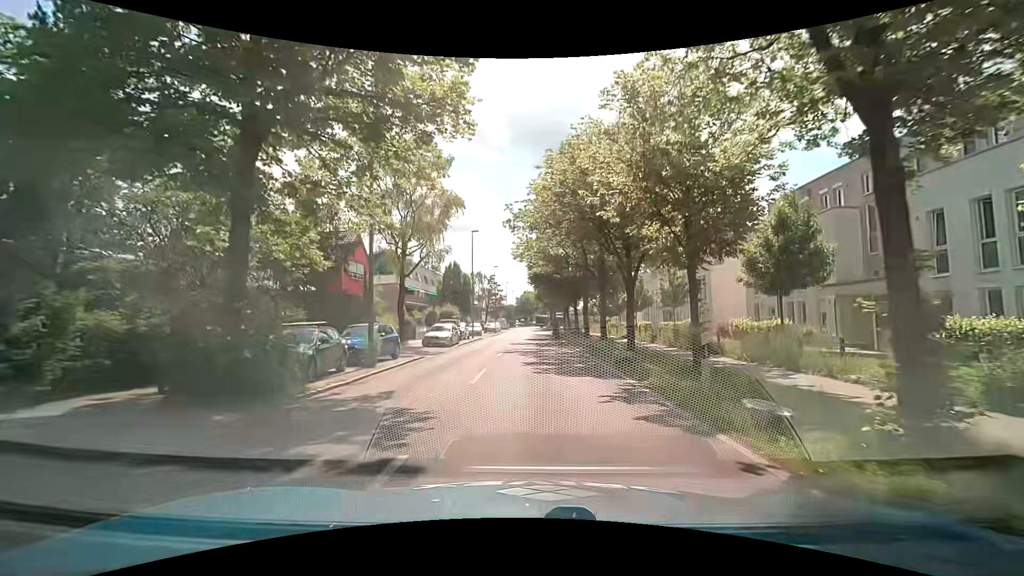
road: tertiary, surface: asphalt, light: Day
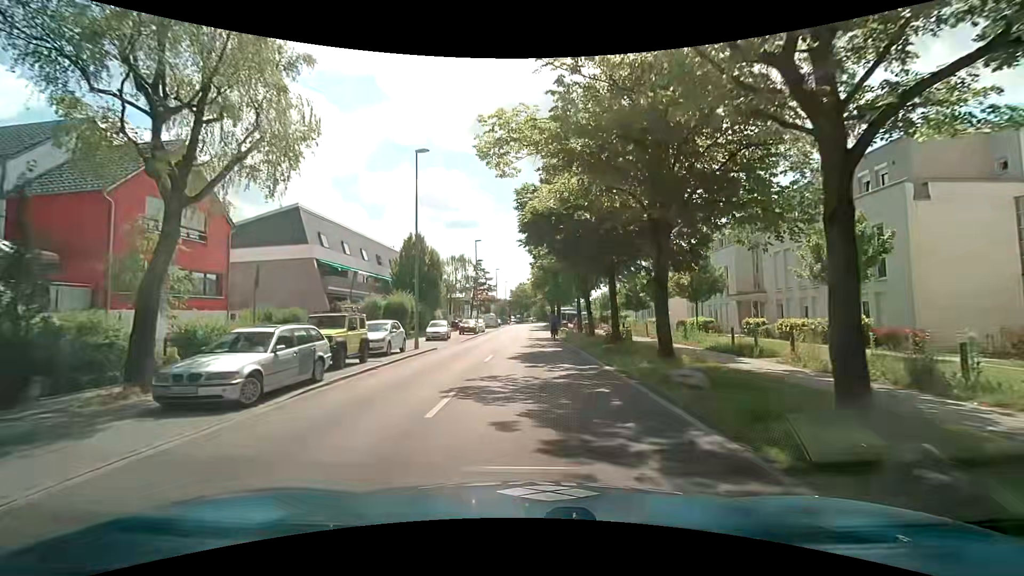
(0.0, +22.1) m; +1°
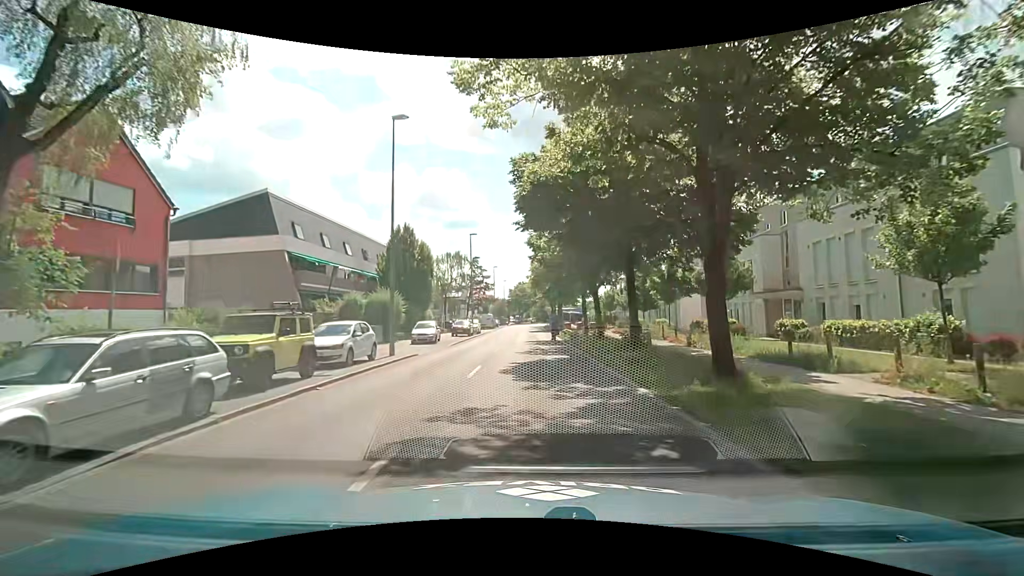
(-0.1, +4.3) m; -1°
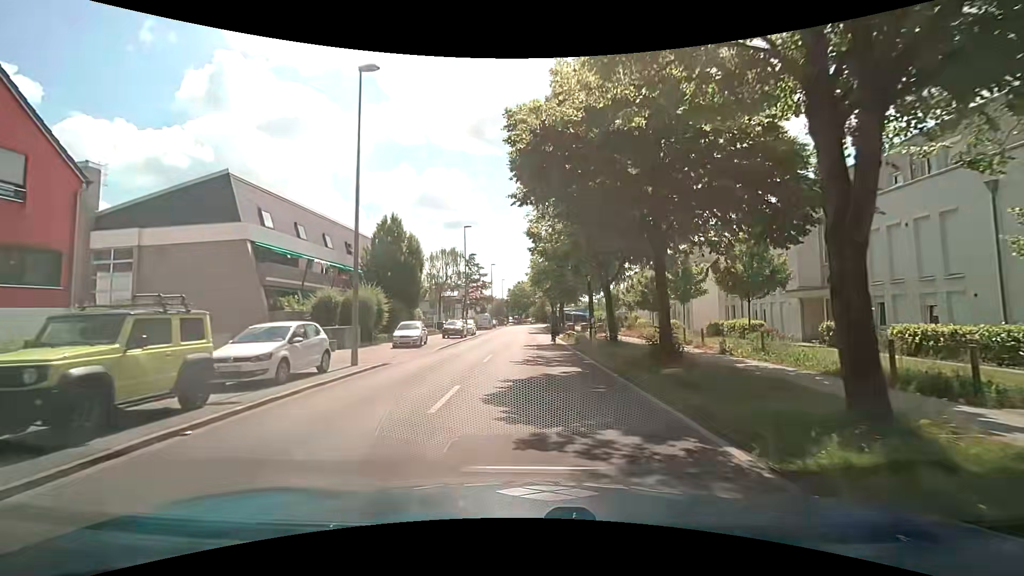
(0.0, +4.3) m; 0°
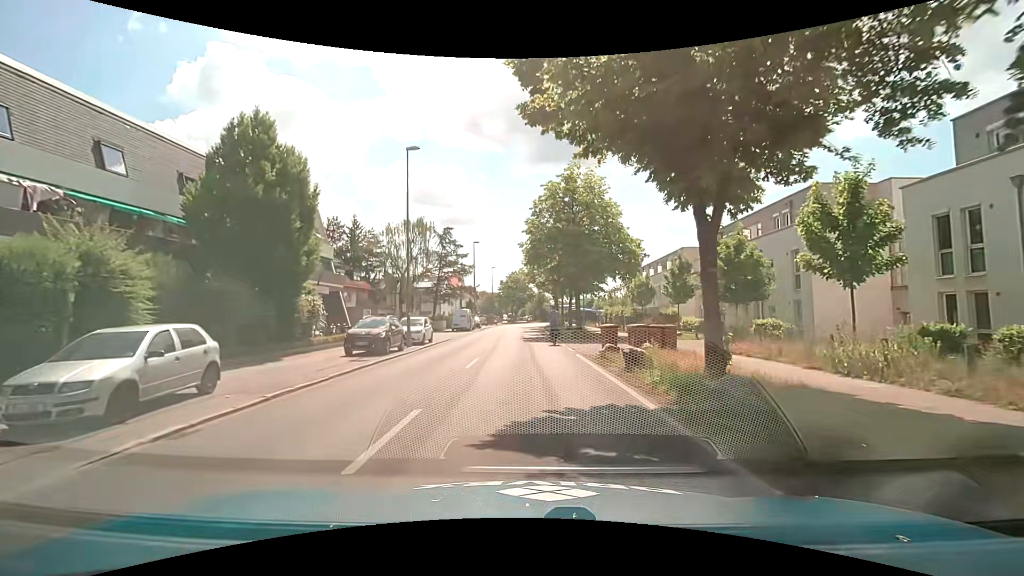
(0.0, +20.8) m; 0°
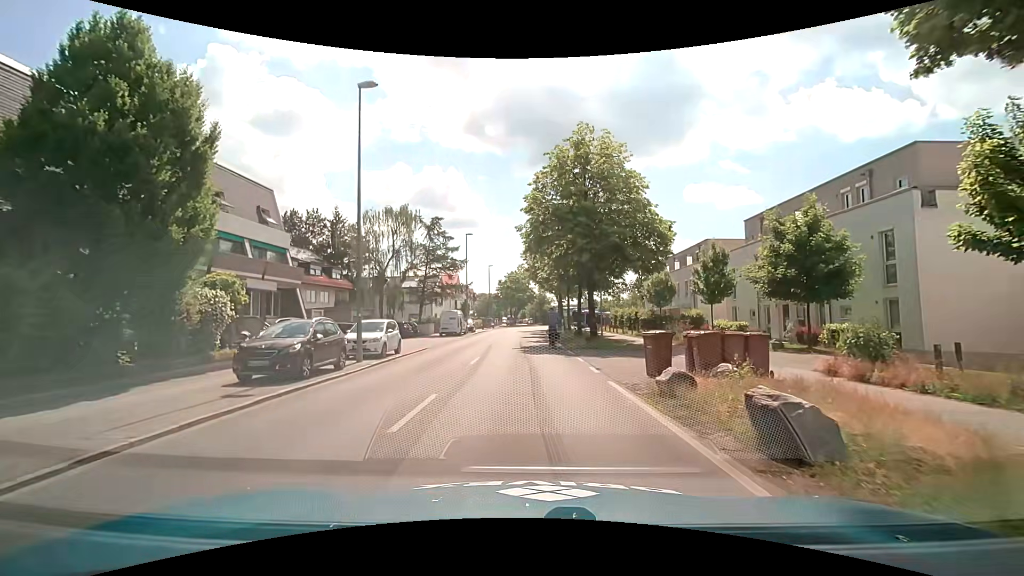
(0.0, +7.3) m; 0°
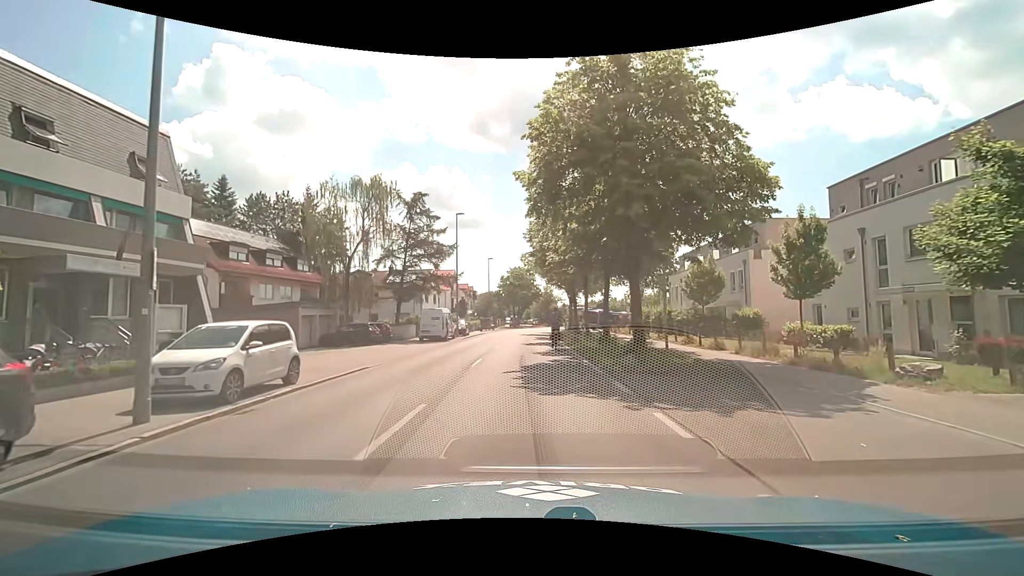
(0.0, +10.2) m; -1°
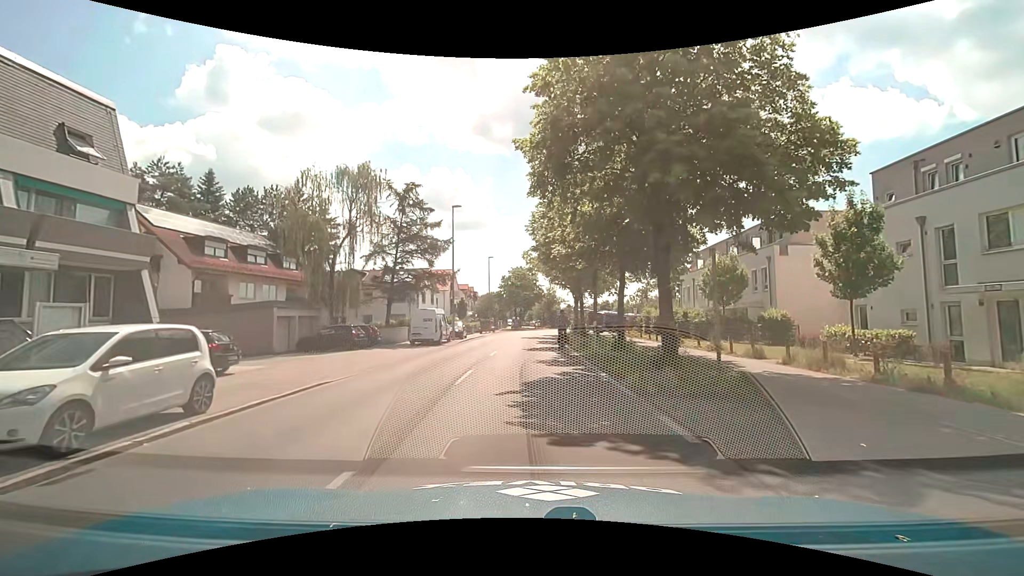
(0.0, +3.4) m; 0°
(0, +10) (0, +20) (0, +30) (0, +40) (0, +50) (+2, +60) (+6, +69) (+11, +78) (+18, +85) (+26, +90) m
